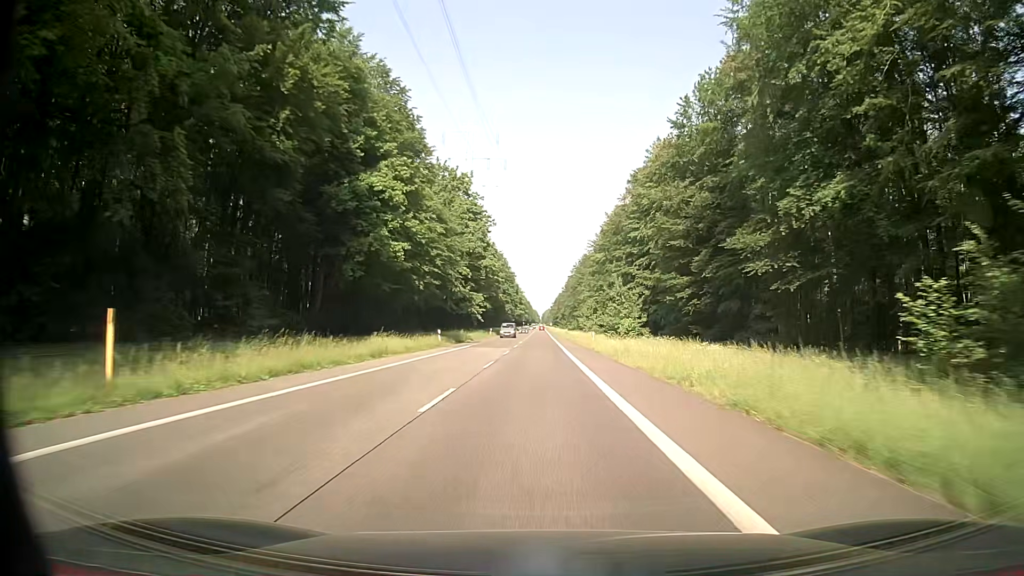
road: secondary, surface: asphalt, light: Day
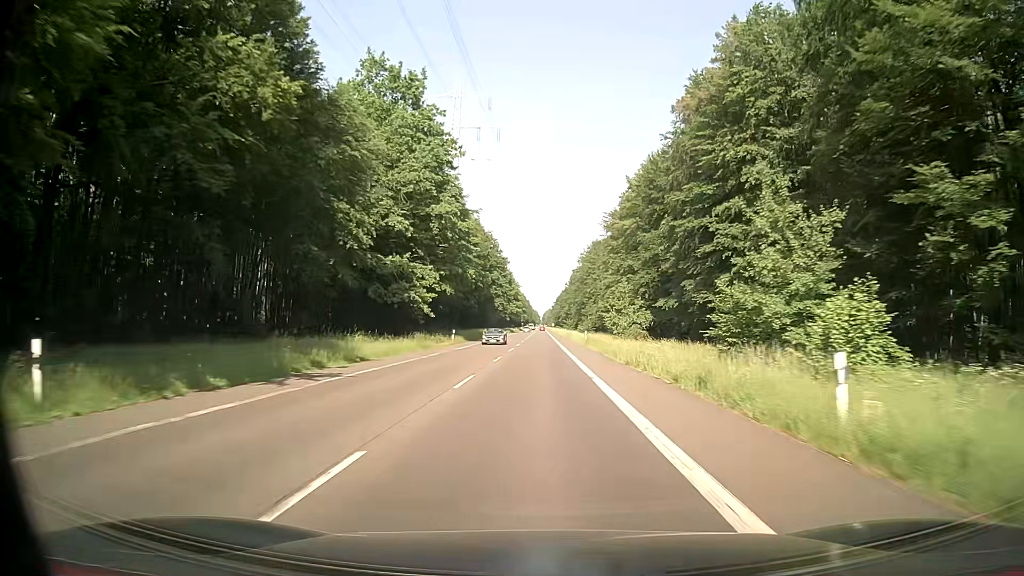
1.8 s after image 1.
(-0.1, +44.1) m; 0°
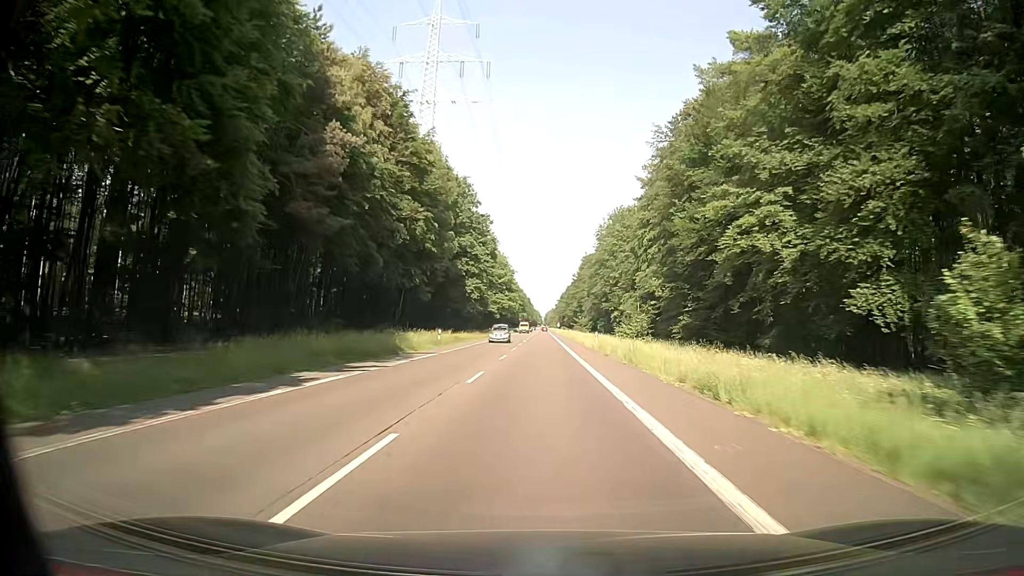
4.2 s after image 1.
(-0.2, +58.9) m; 0°
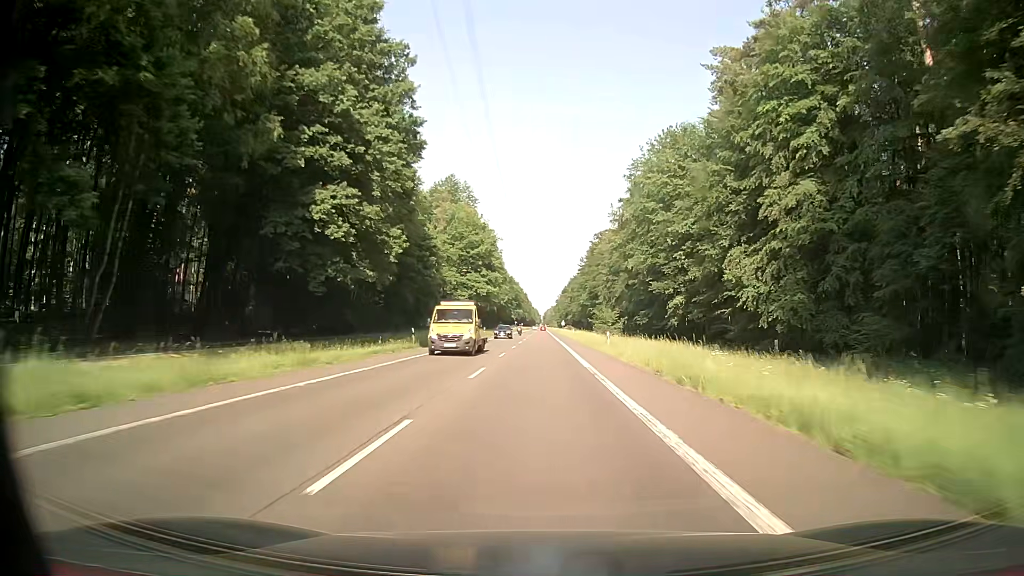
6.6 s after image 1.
(0.0, +59.0) m; 0°
